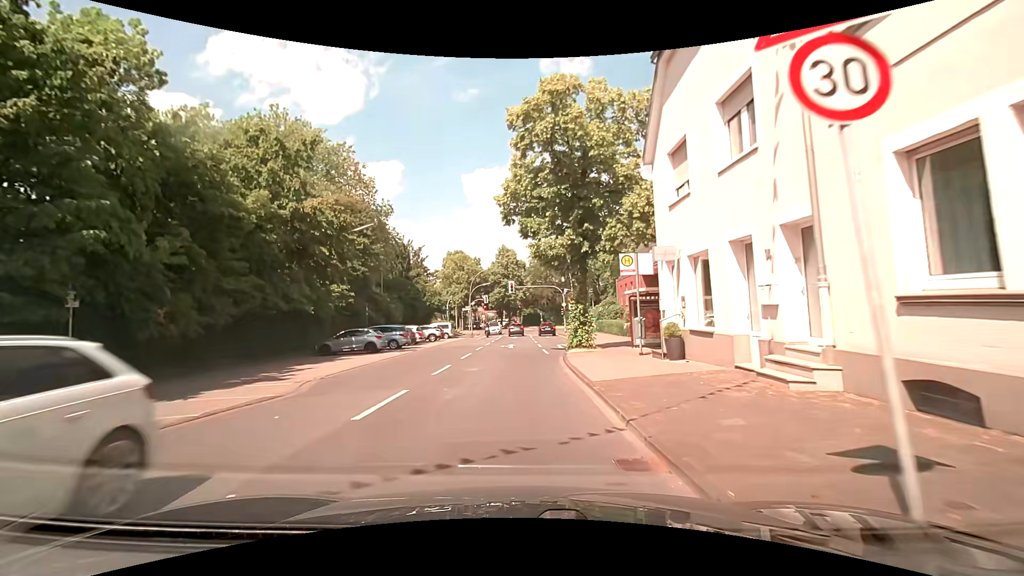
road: secondary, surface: asphalt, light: Day
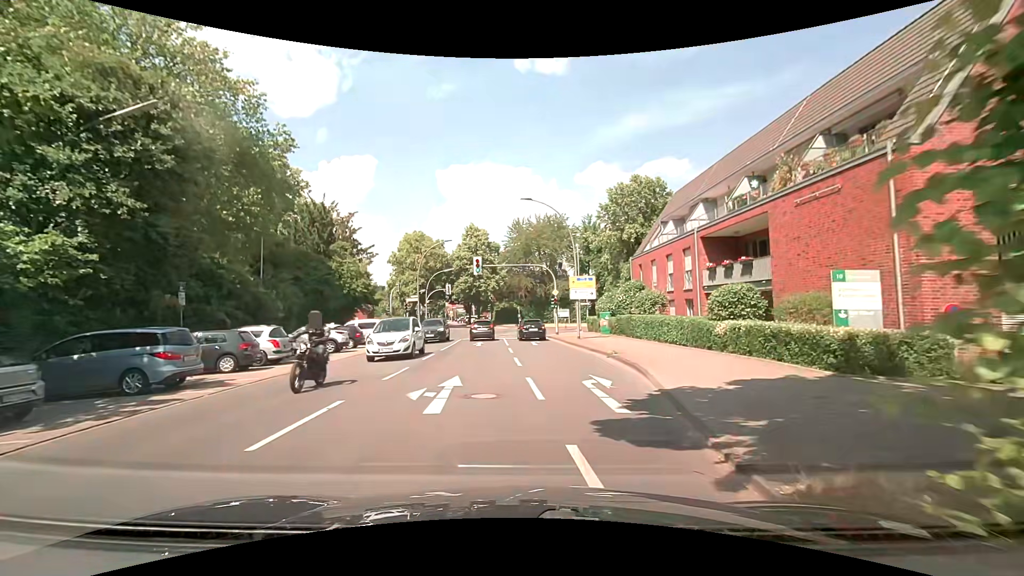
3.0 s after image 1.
(+0.4, +20.2) m; +3°
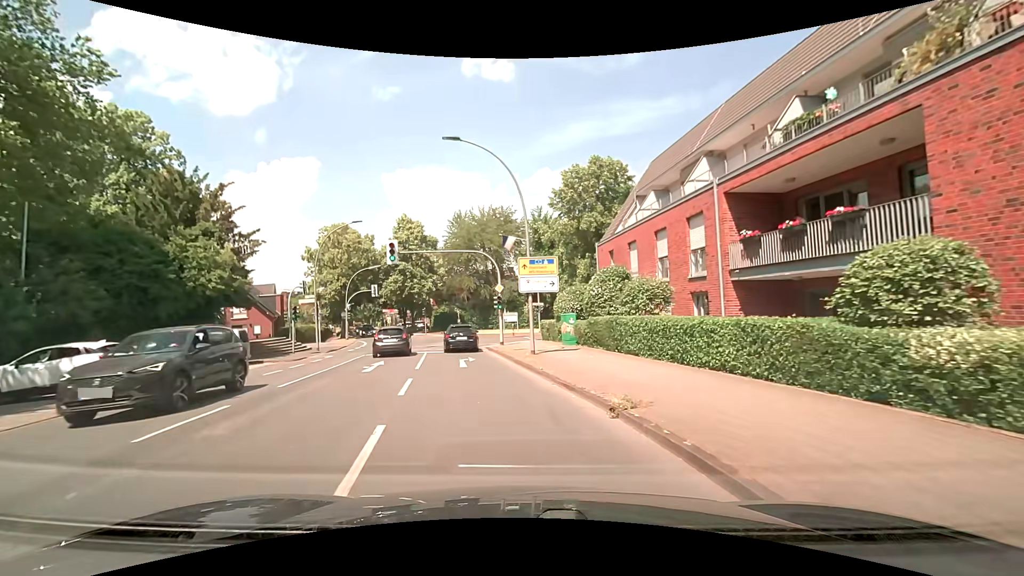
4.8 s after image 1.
(+0.7, +10.8) m; +6°
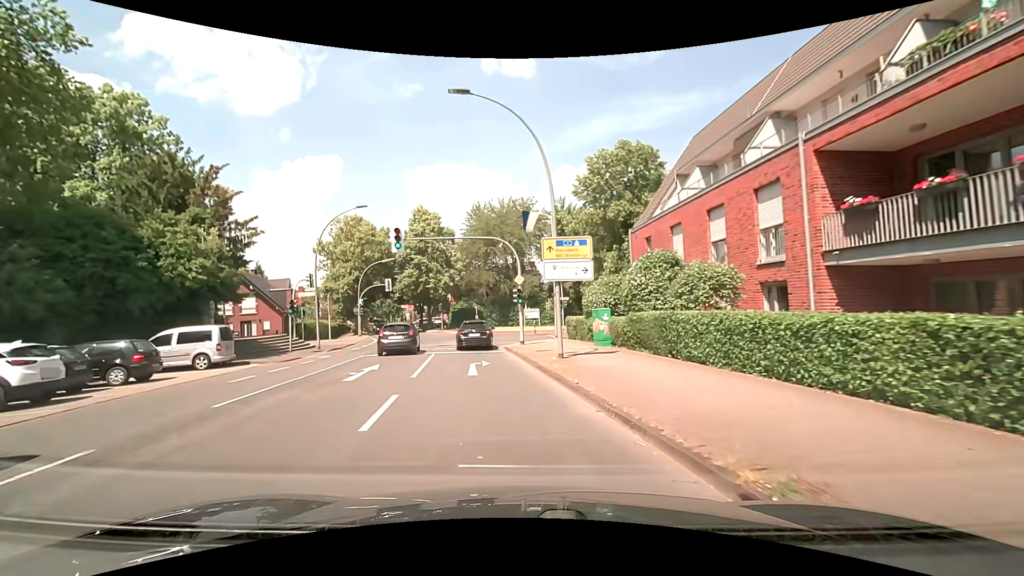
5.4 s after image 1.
(-0.1, +3.8) m; -2°
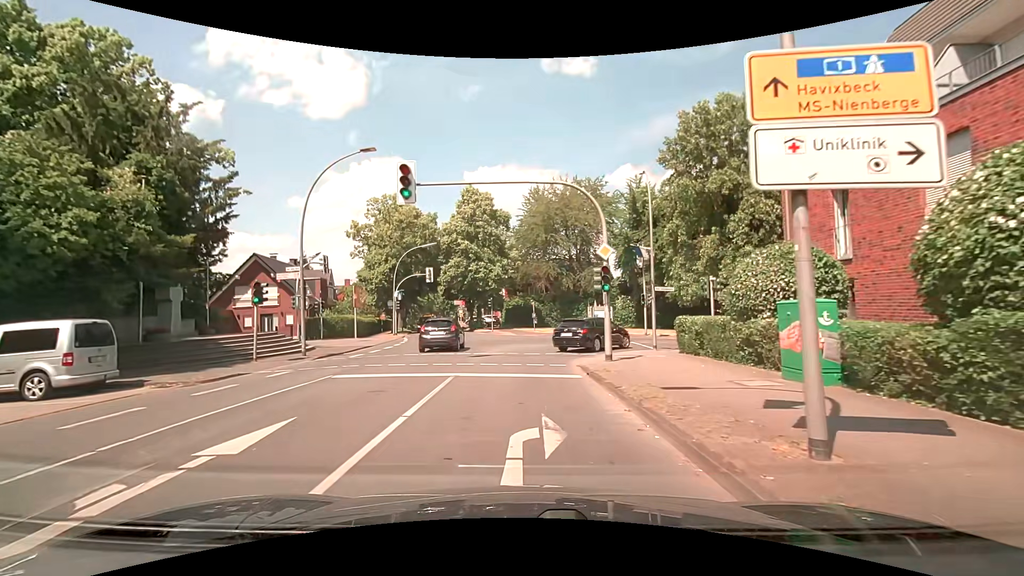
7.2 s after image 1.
(-0.8, +10.5) m; -7°
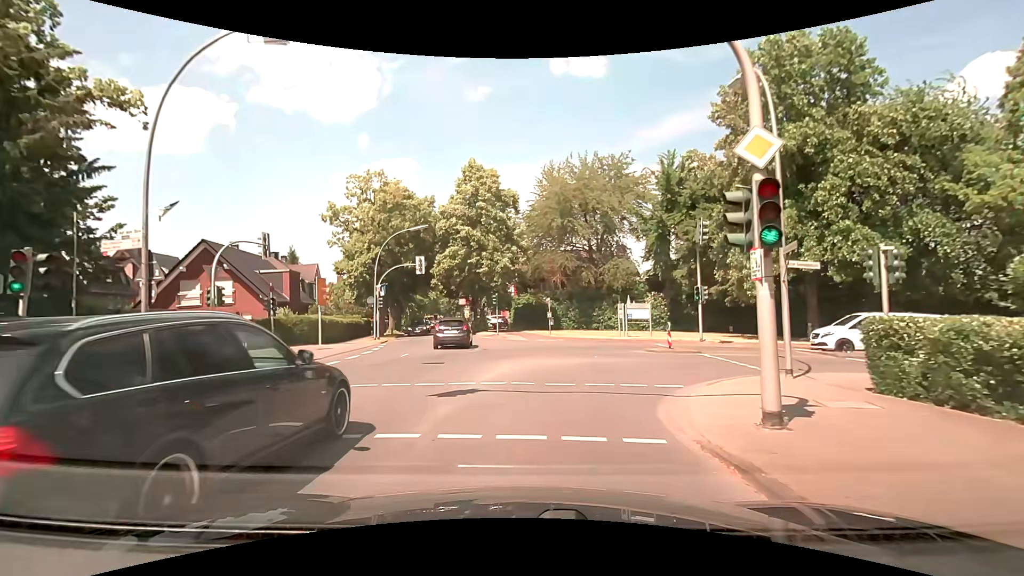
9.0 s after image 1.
(-0.1, +9.5) m; 0°
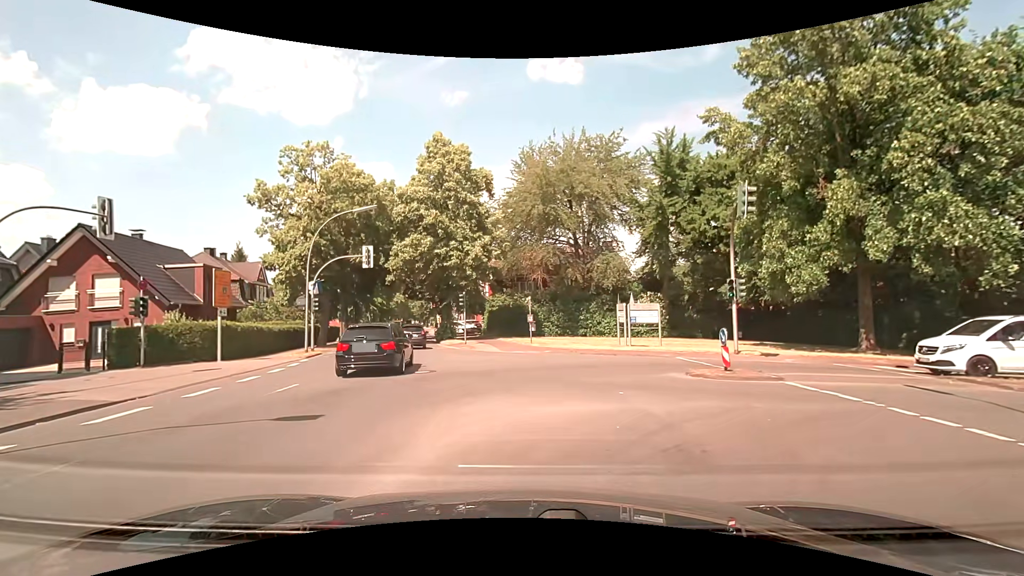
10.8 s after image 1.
(+0.1, +7.9) m; +3°
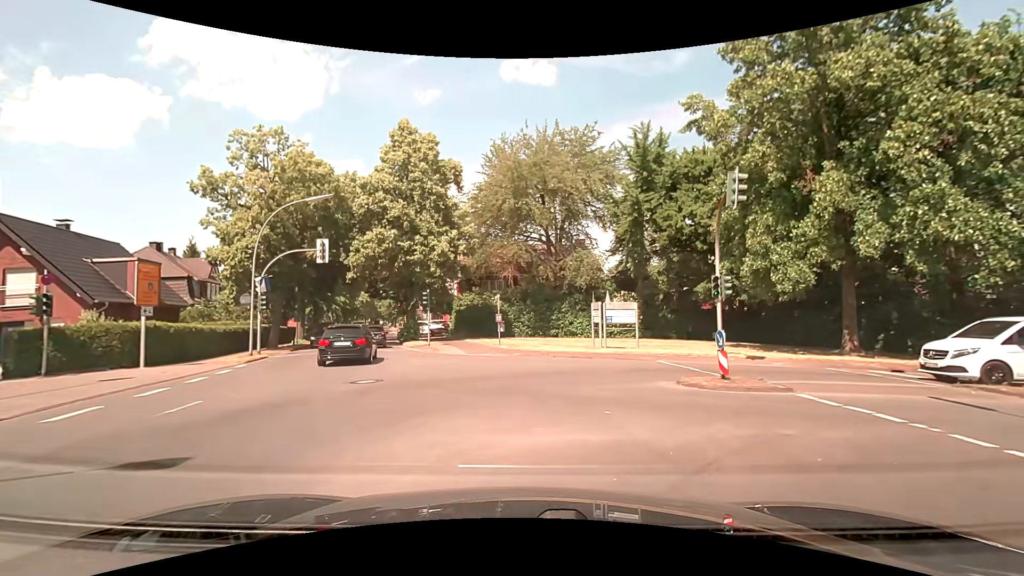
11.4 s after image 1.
(0.0, +2.1) m; +2°
